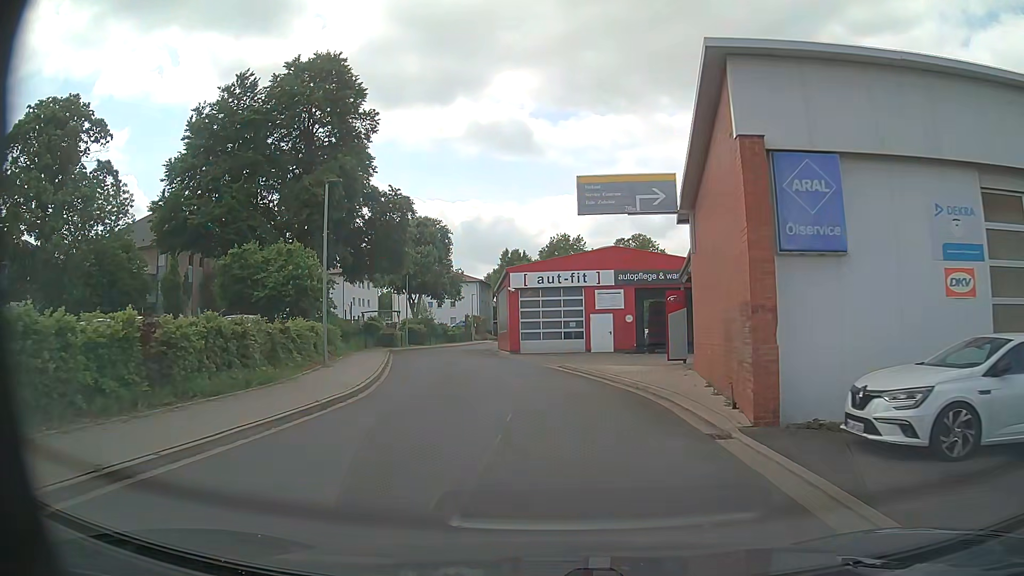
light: Day
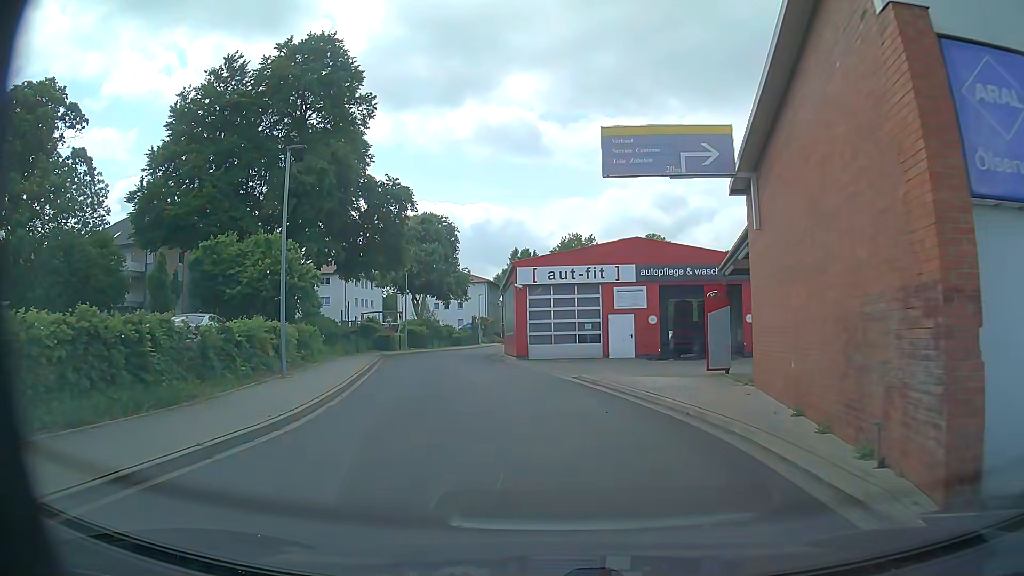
(0.0, +4.4) m; -1°
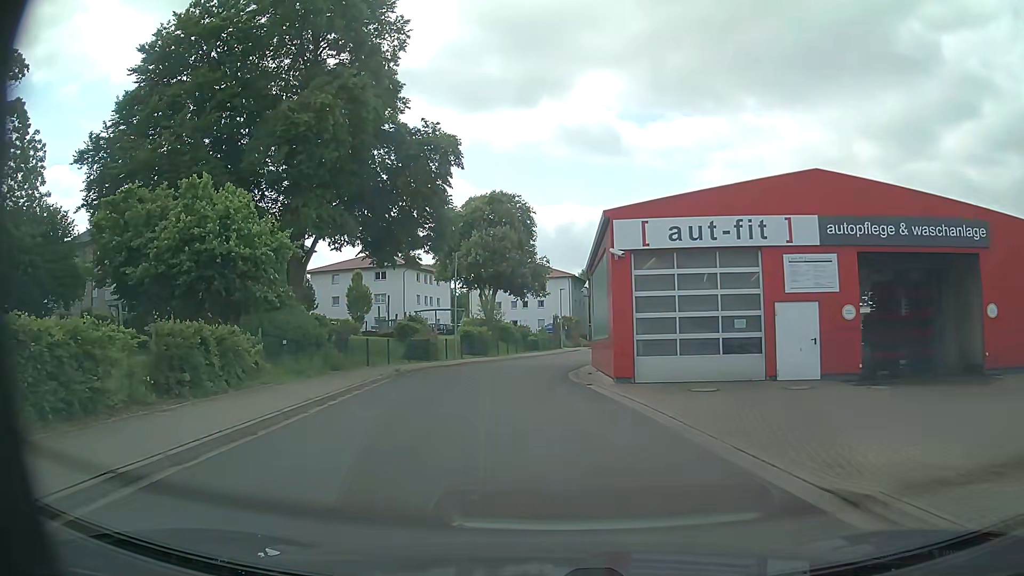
(-0.5, +13.7) m; -8°
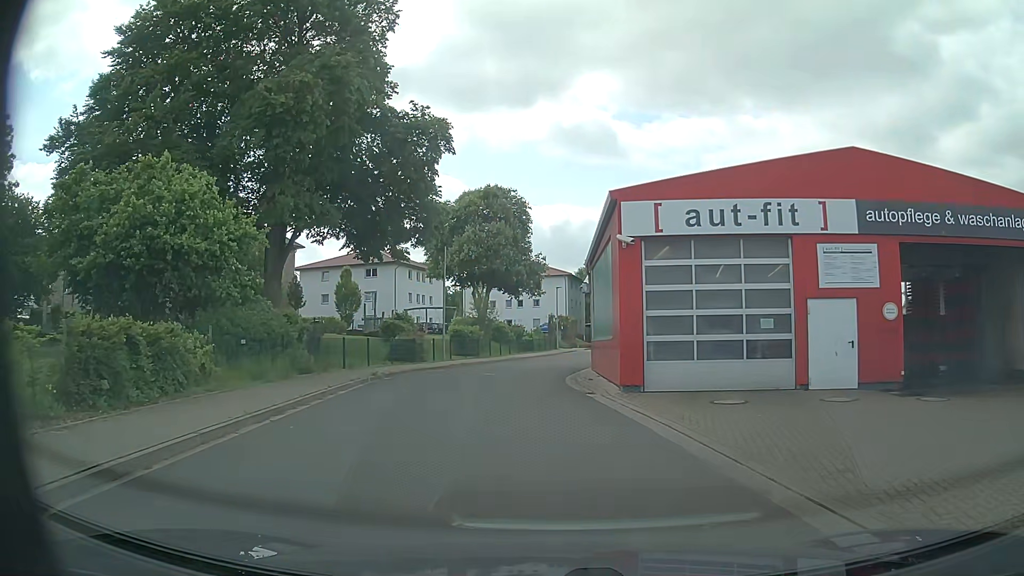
(0.0, +2.5) m; +2°
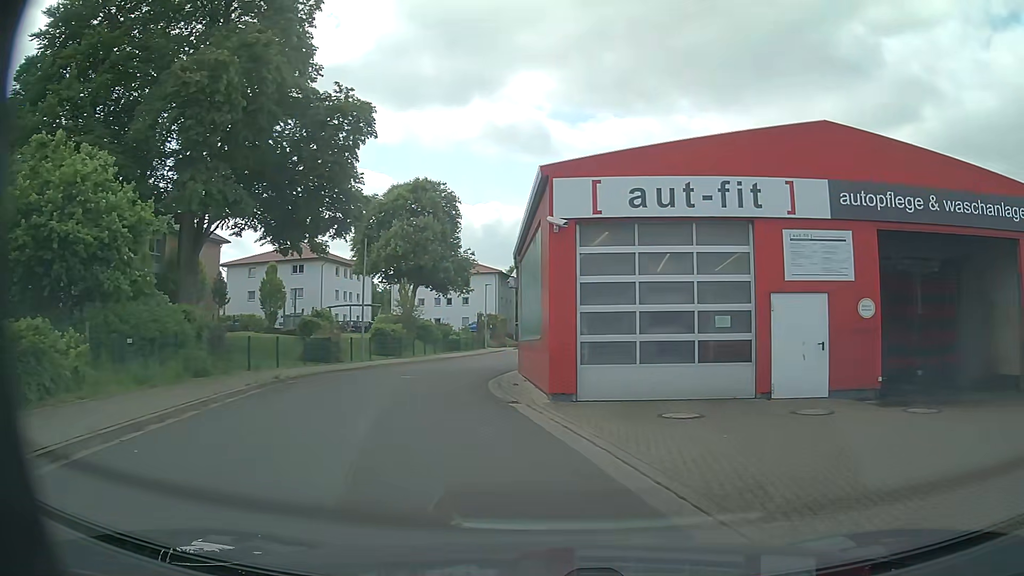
(0.0, +2.3) m; +4°
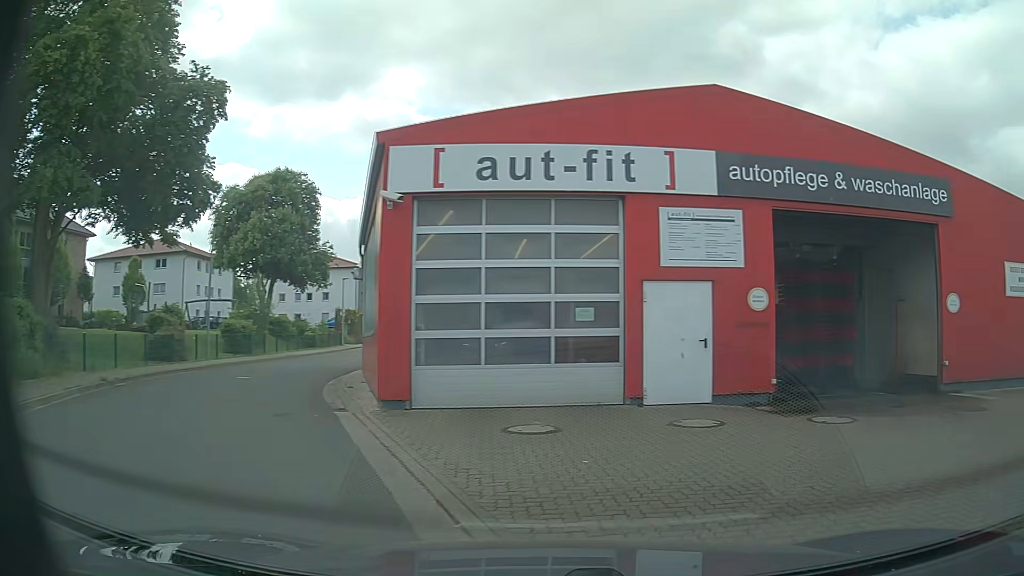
(+0.2, +2.0) m; +11°
